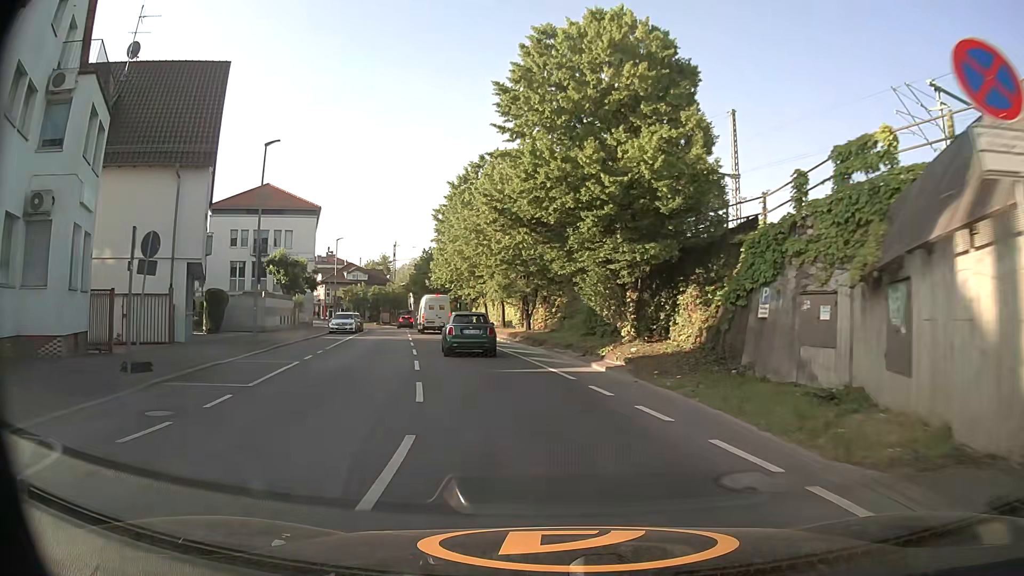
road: secondary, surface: asphalt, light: Day
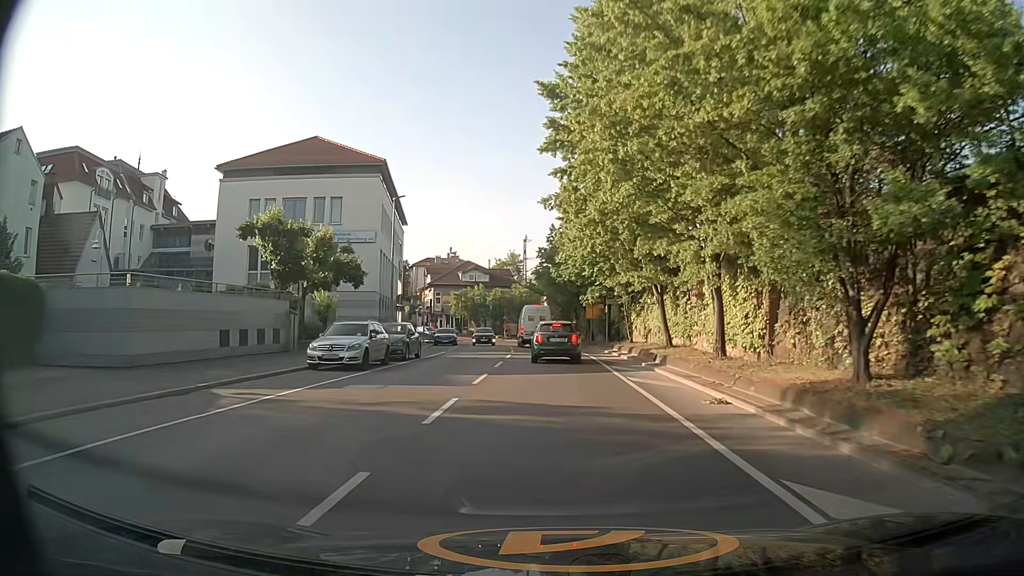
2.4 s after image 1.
(-3.4, +25.9) m; -12°
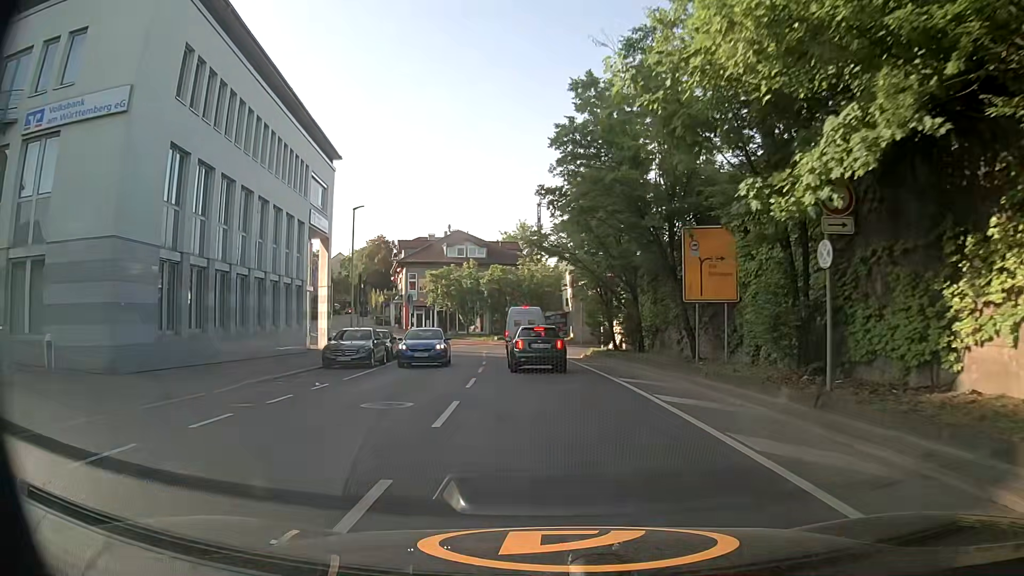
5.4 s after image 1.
(-0.5, +30.3) m; -2°
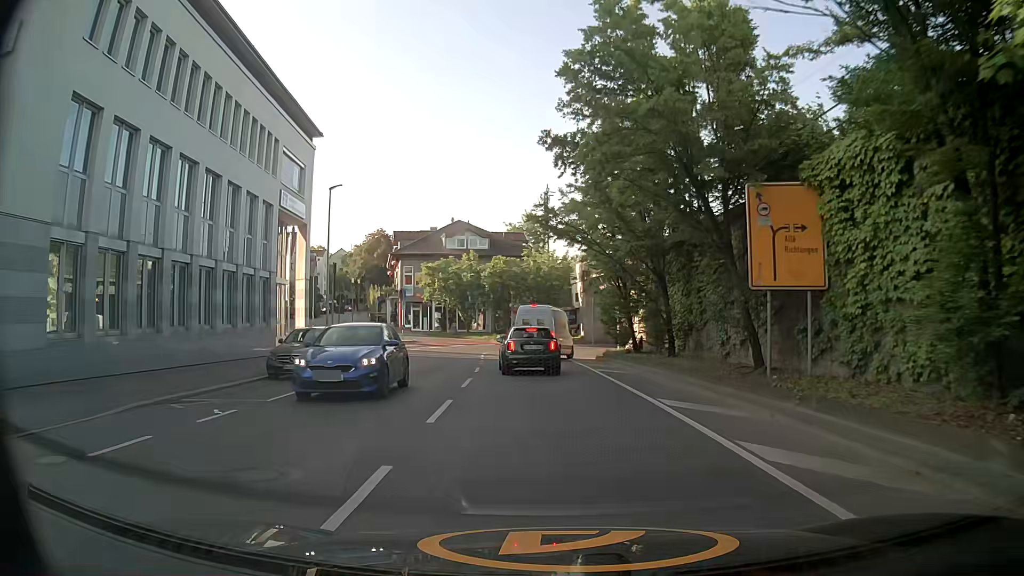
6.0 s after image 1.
(0.0, +5.5) m; -1°
